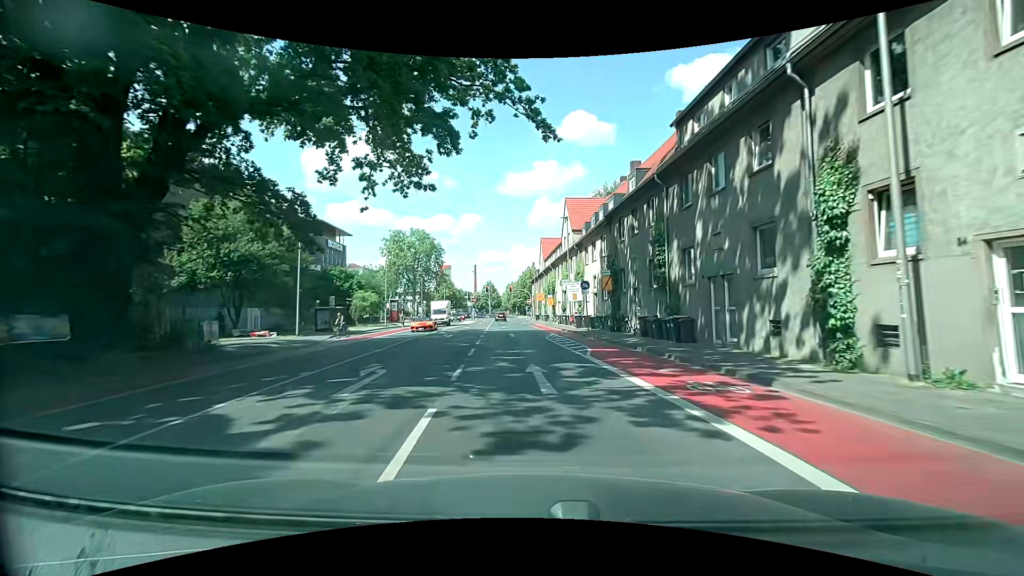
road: secondary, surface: asphalt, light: Day
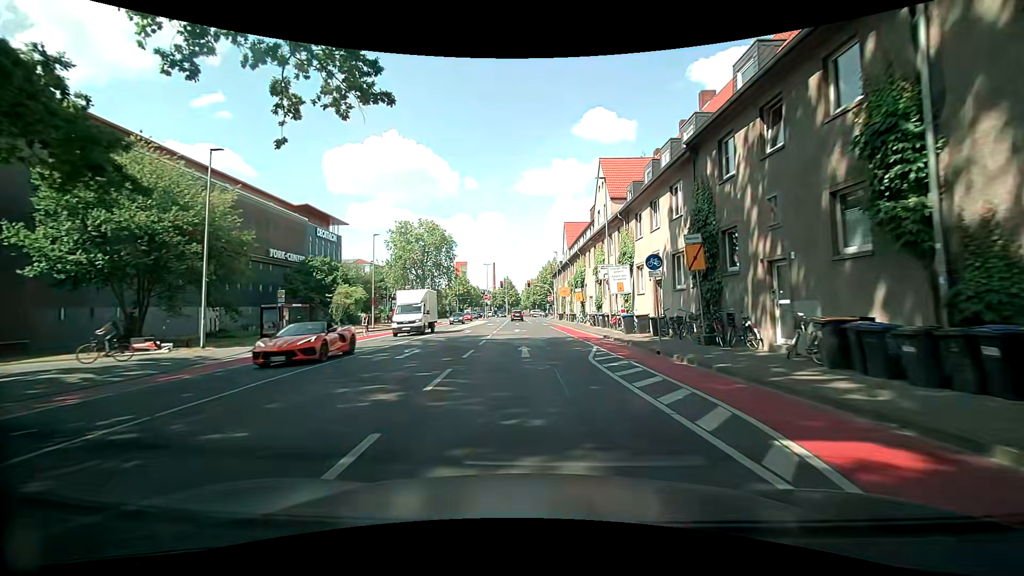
(-0.2, +13.5) m; -2°
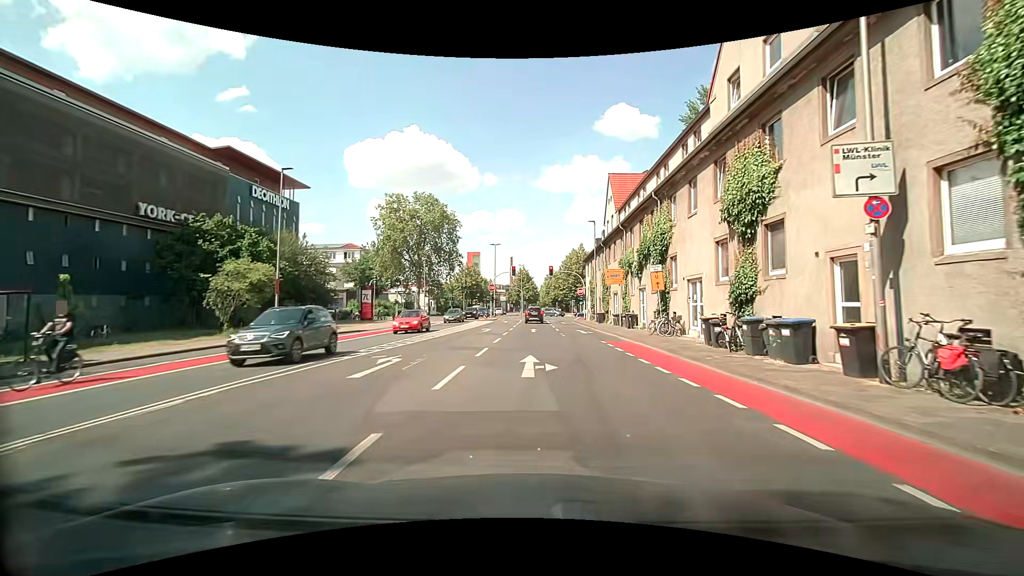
(-0.8, +24.1) m; -3°
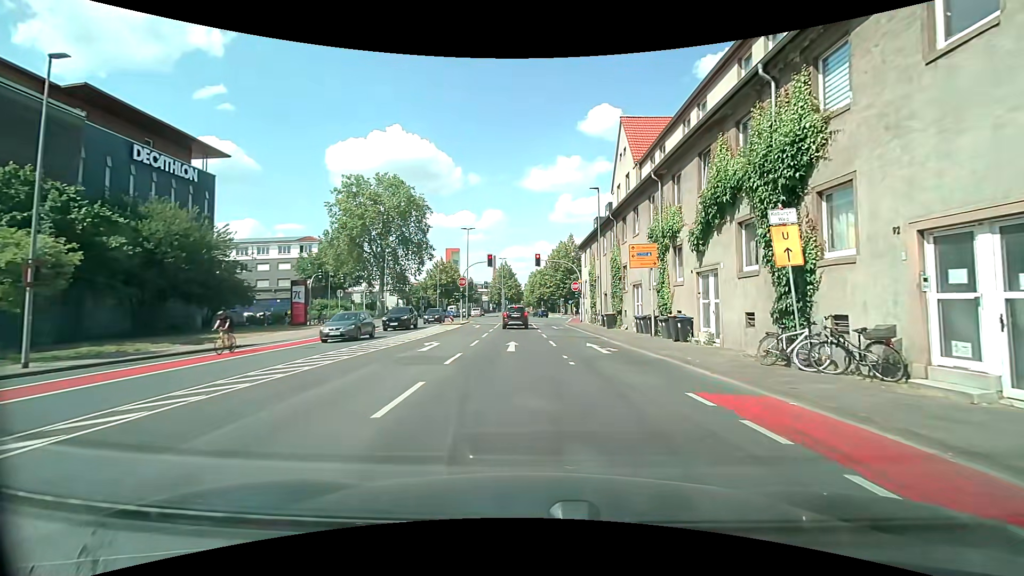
(+0.2, +13.8) m; +2°
